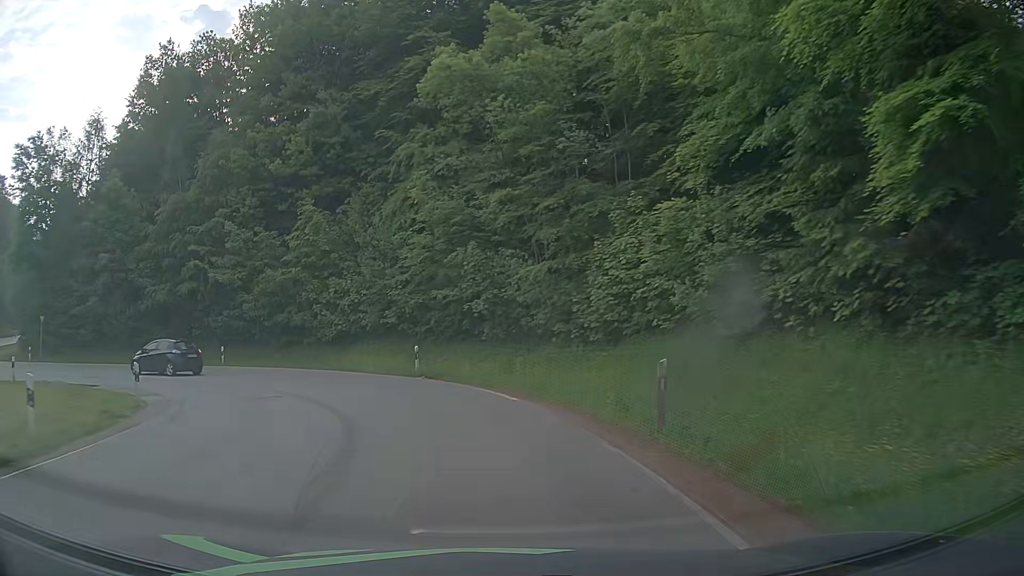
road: tertiary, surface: asphalt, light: Day
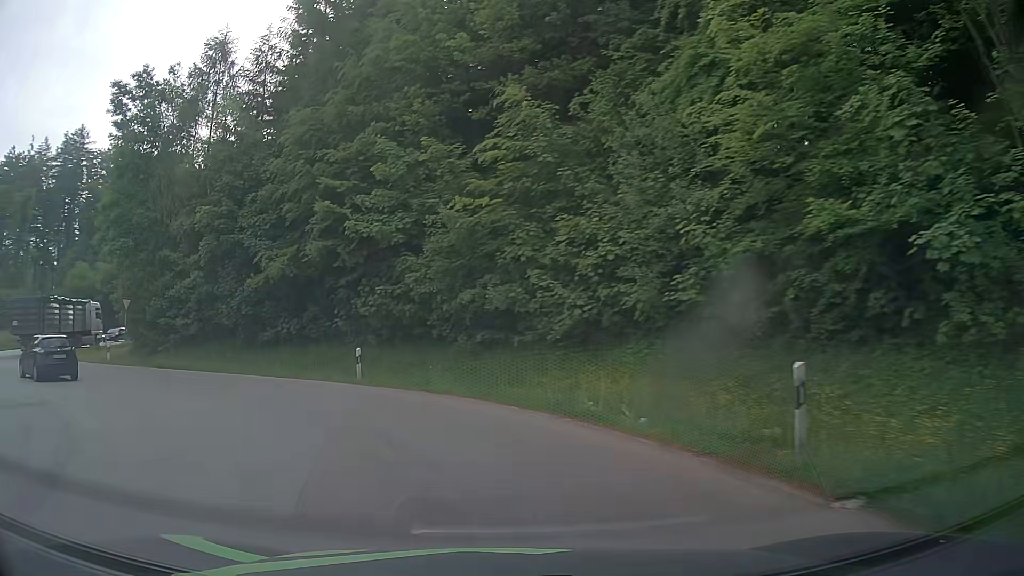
(-2.4, +17.7) m; -20°
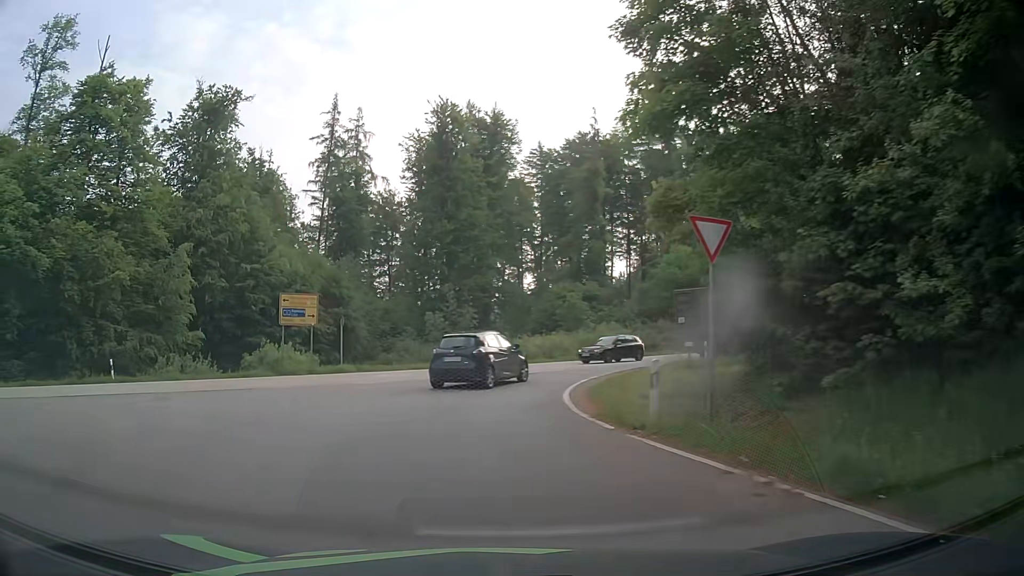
(-11.2, +21.2) m; -57°
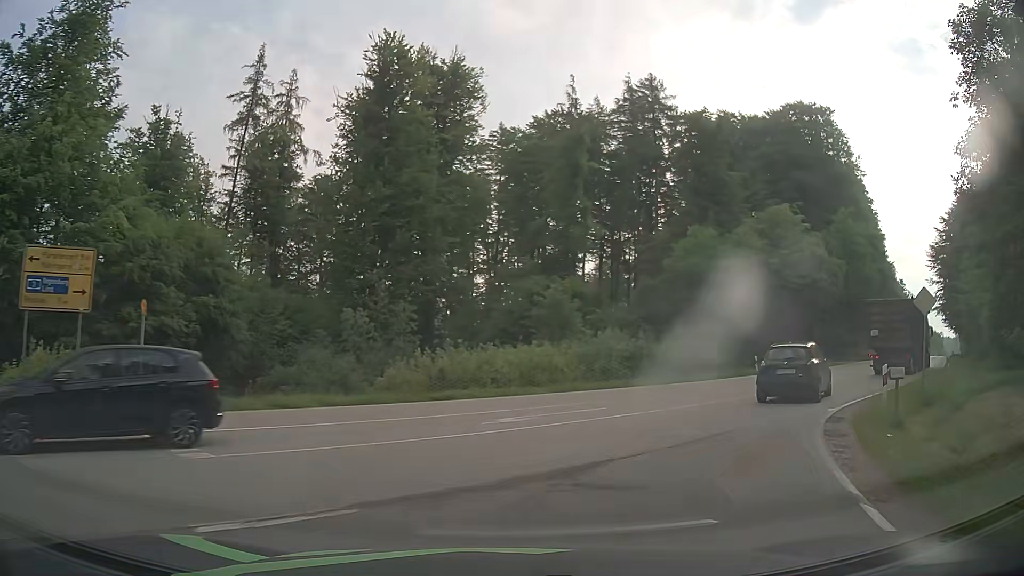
(-0.8, +17.7) m; +2°
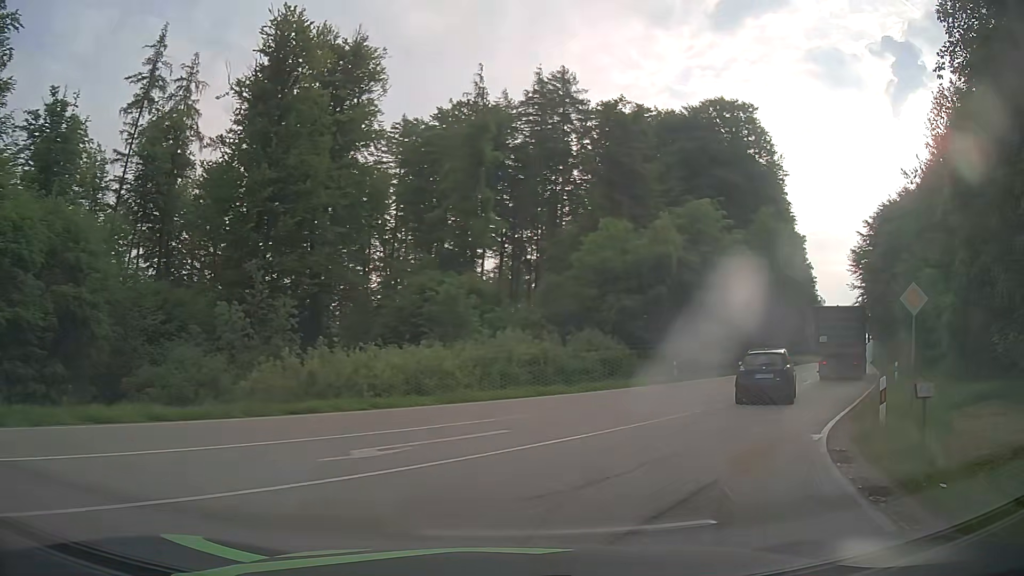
(+0.3, +4.2) m; +9°
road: secondary
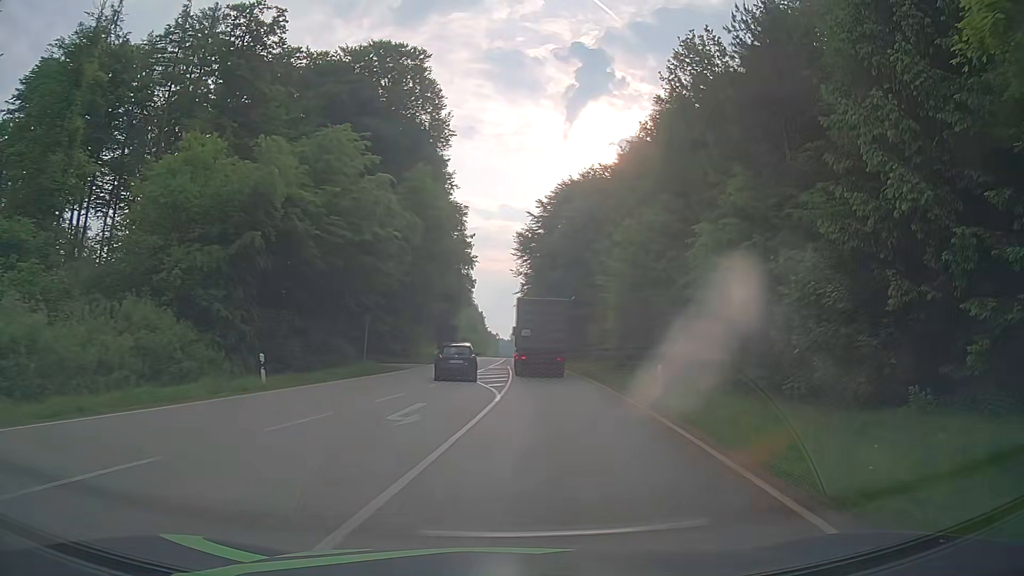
(+4.4, +14.4) m; +31°
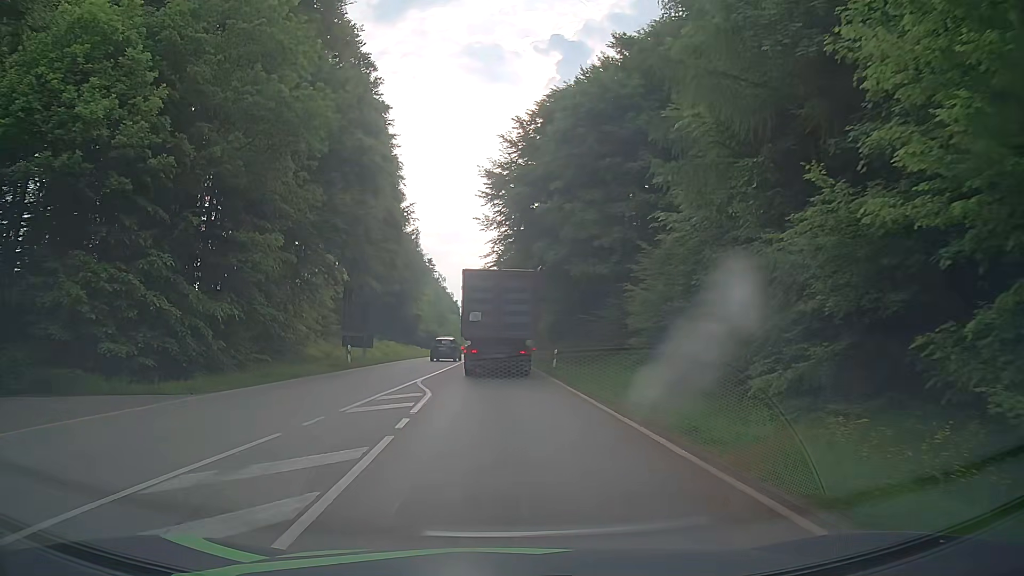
(+2.8, +32.6) m; +3°
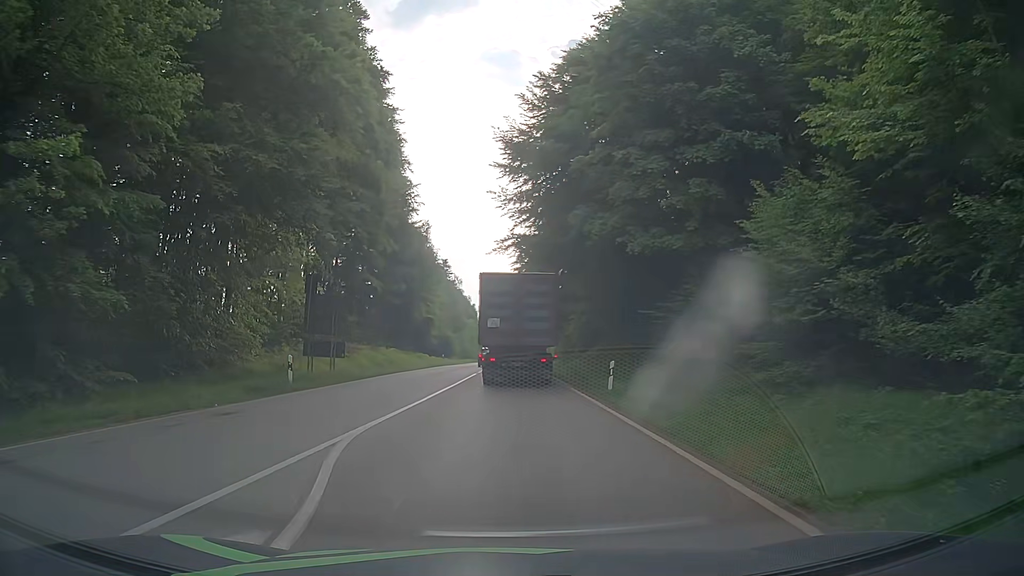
(-0.2, +12.0) m; -2°
